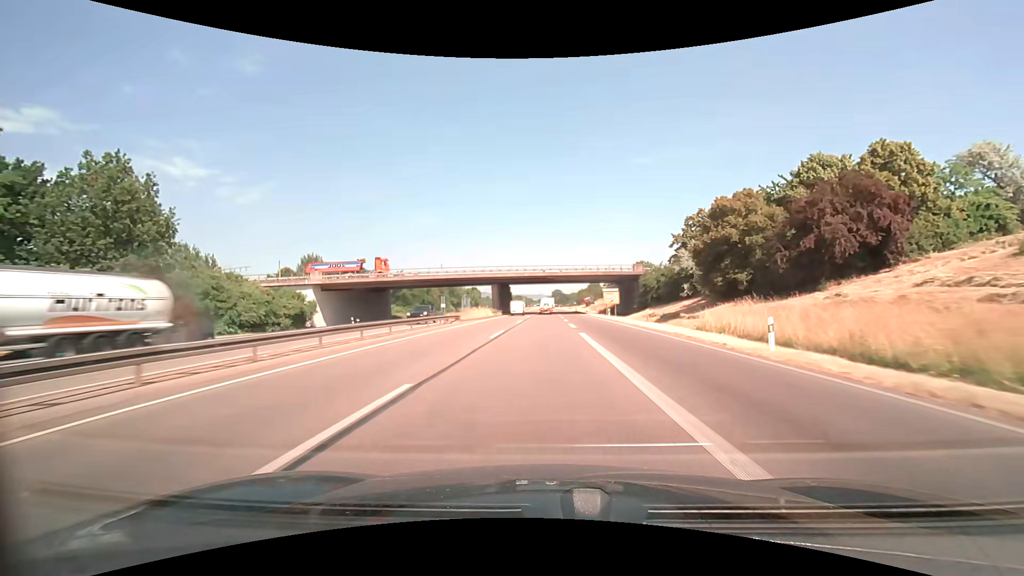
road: trunk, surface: asphalt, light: Day
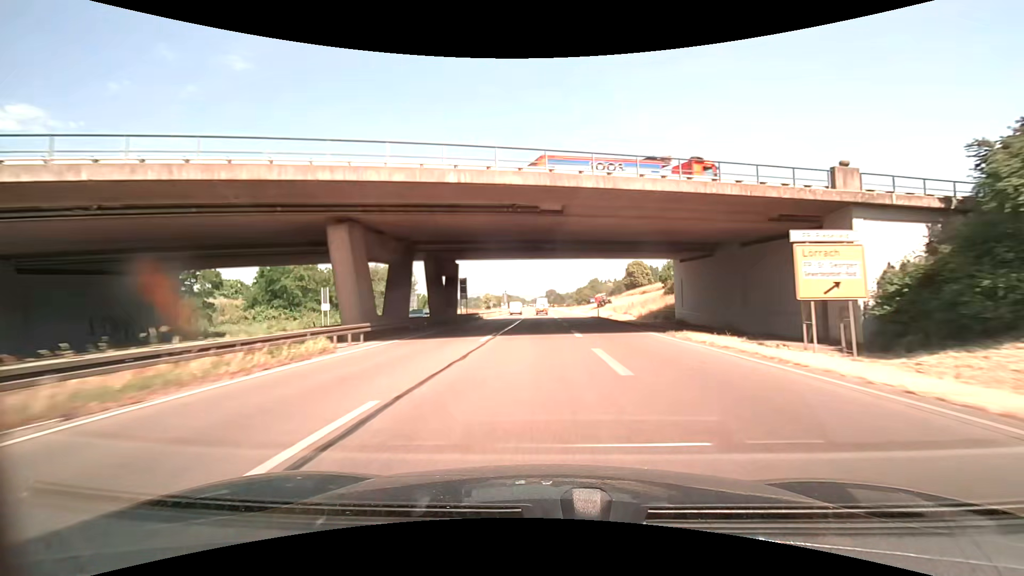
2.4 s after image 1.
(+0.6, +56.7) m; +1°
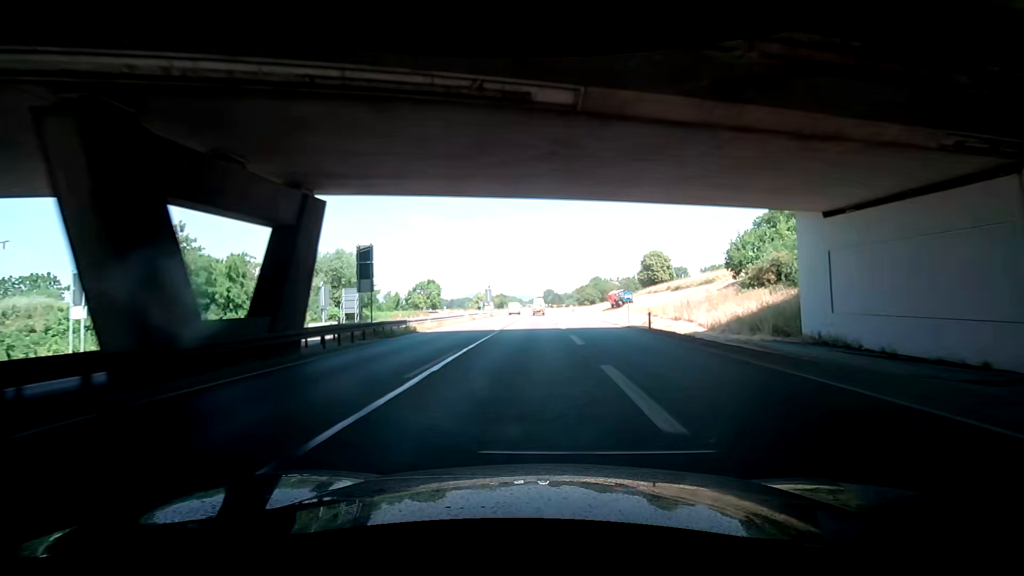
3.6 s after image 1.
(+0.1, +28.4) m; 0°
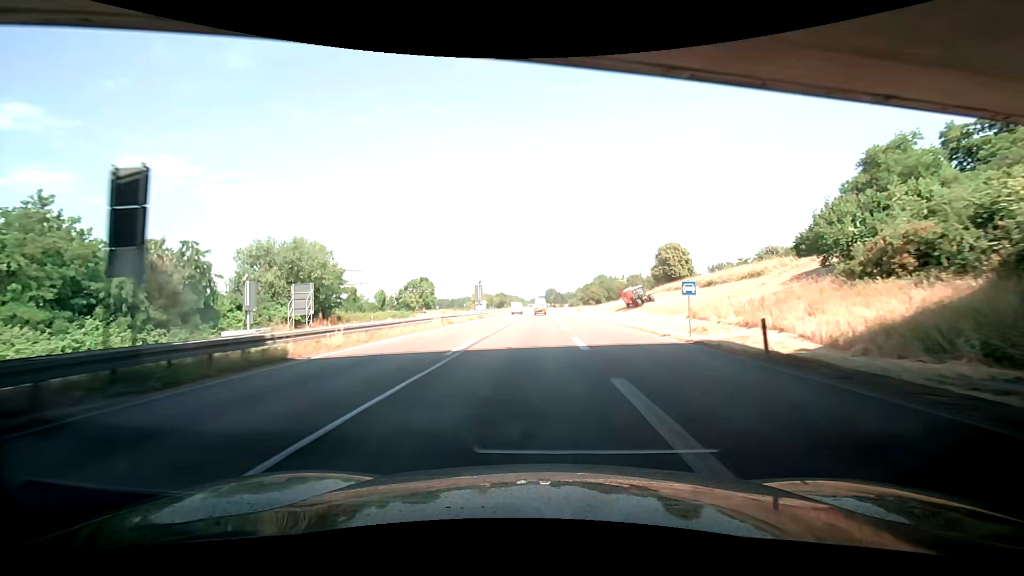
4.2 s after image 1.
(-0.2, +14.2) m; -1°
